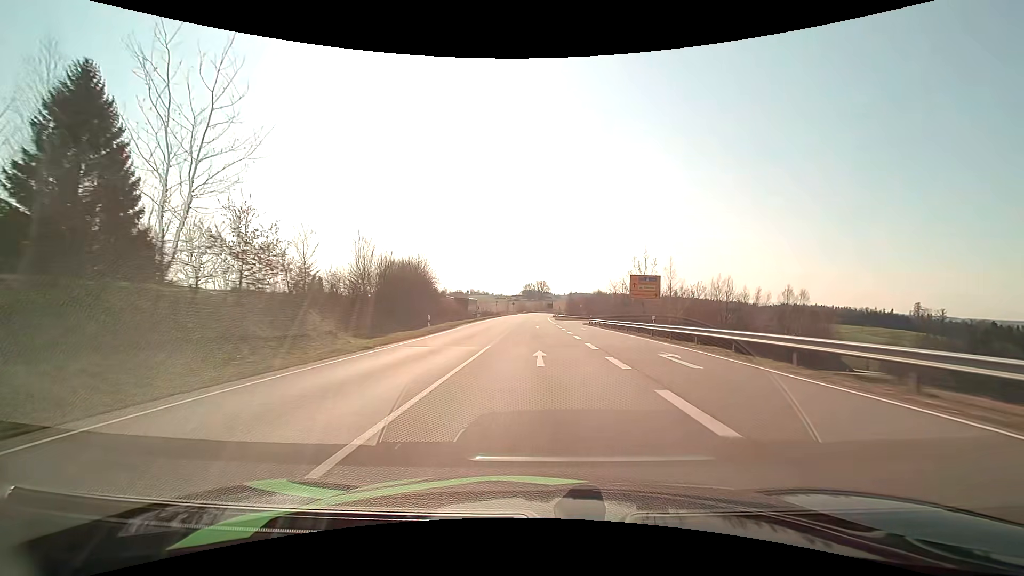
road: primary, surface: asphalt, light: Day
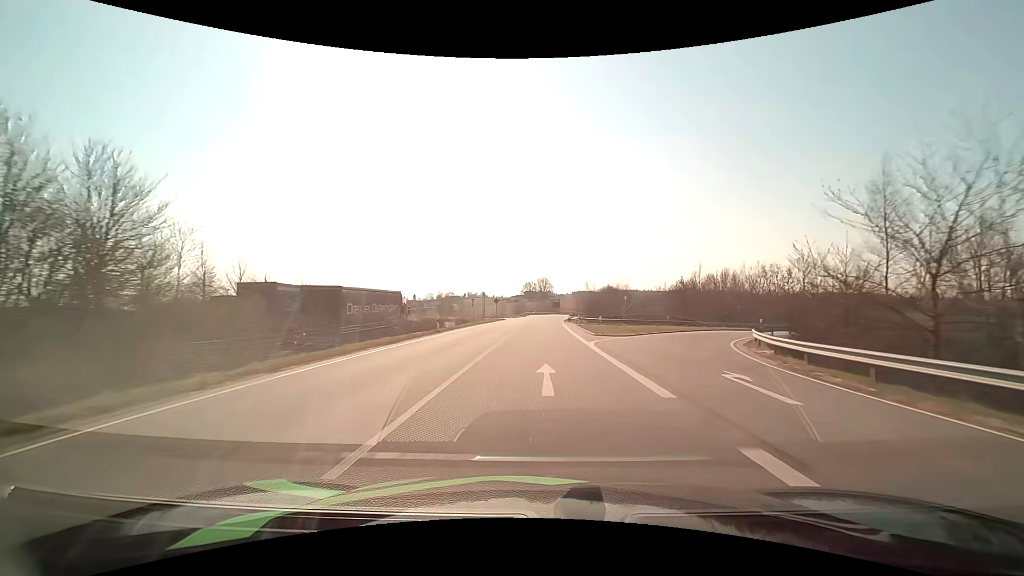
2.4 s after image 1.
(-0.2, +57.7) m; 0°
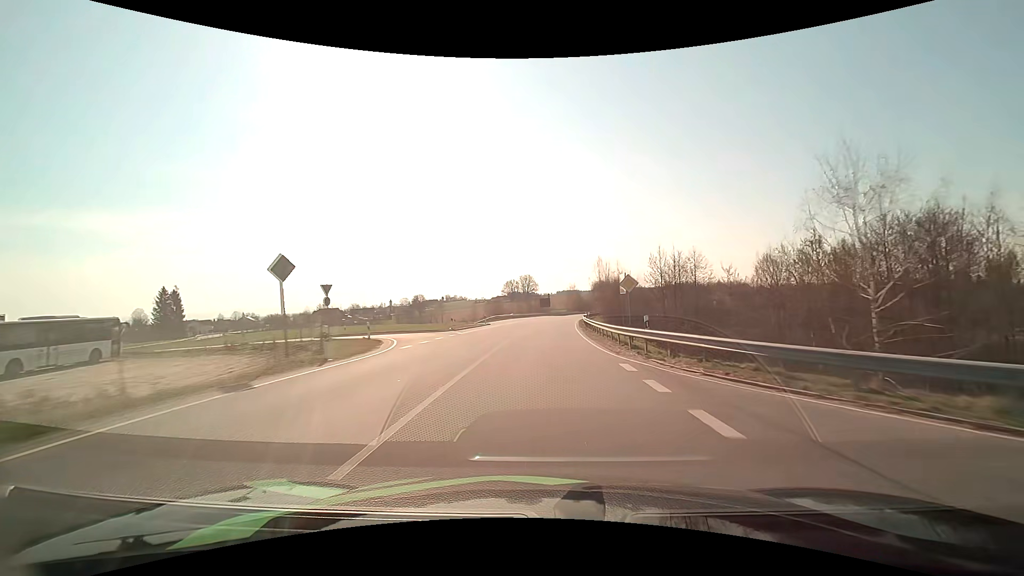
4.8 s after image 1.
(+0.5, +57.4) m; +2°
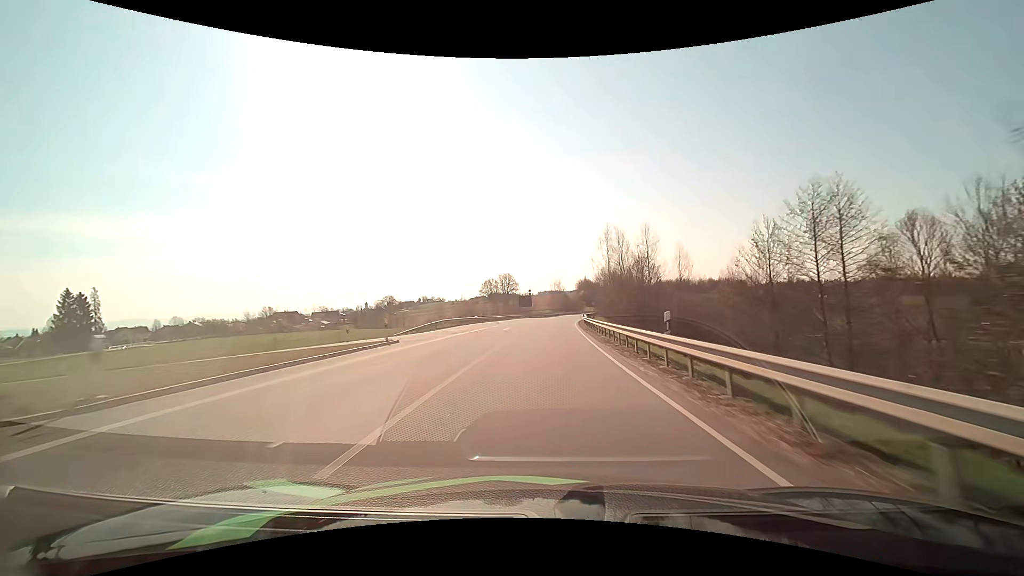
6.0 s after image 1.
(+0.5, +29.0) m; +2°
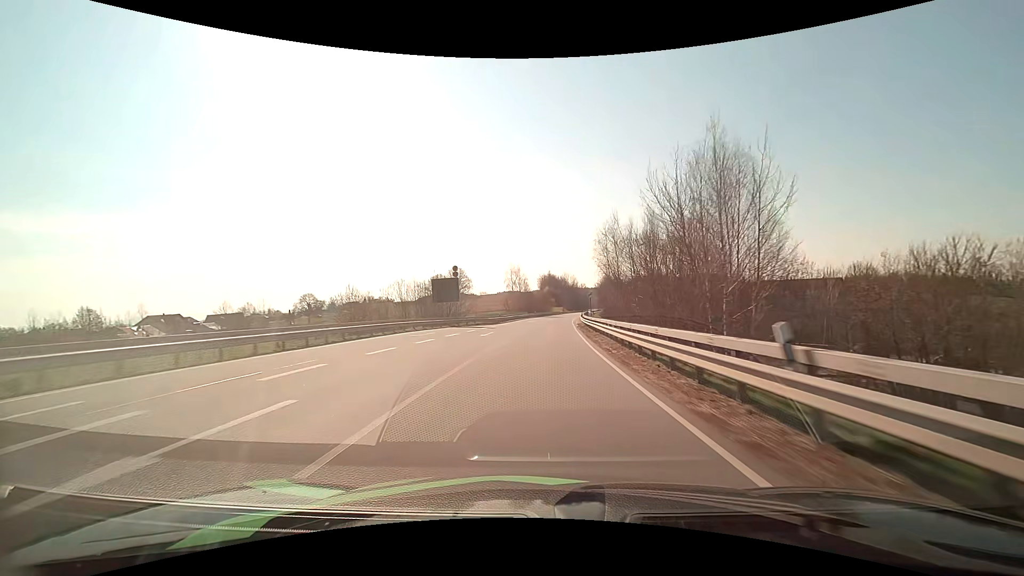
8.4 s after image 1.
(+2.3, +58.8) m; +5°
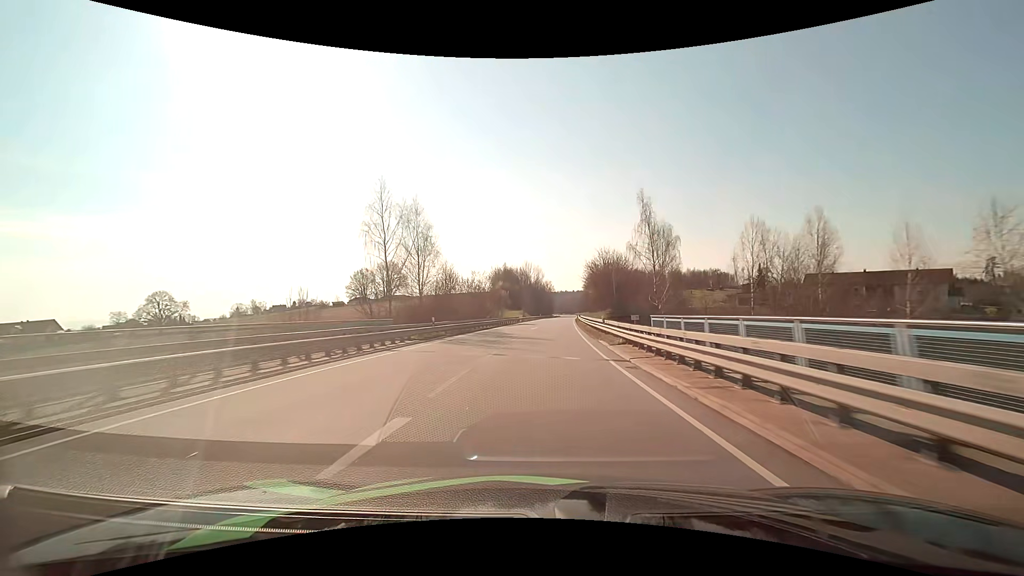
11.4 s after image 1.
(+2.8, +73.6) m; +5°
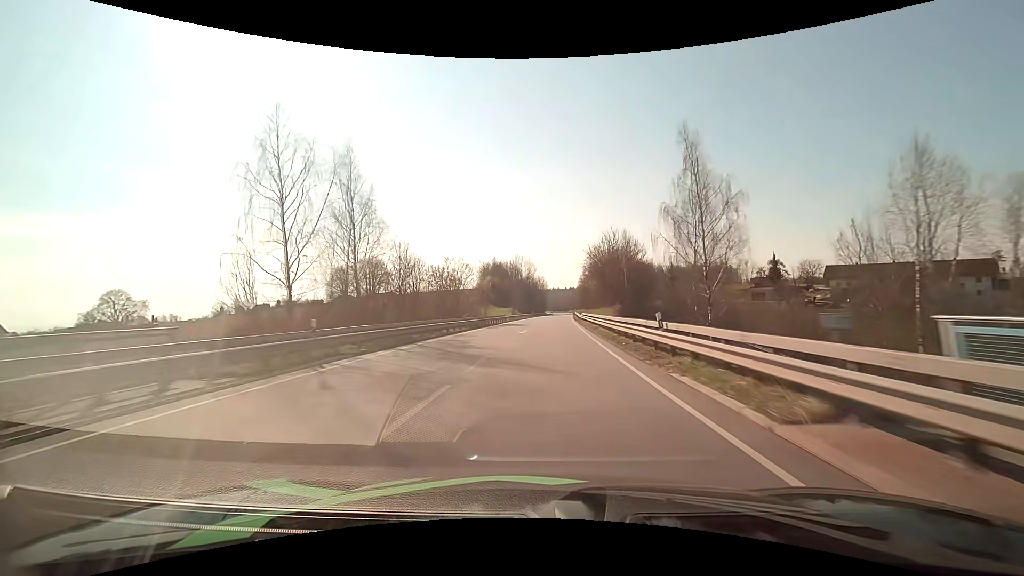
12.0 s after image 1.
(+0.1, +15.0) m; +1°
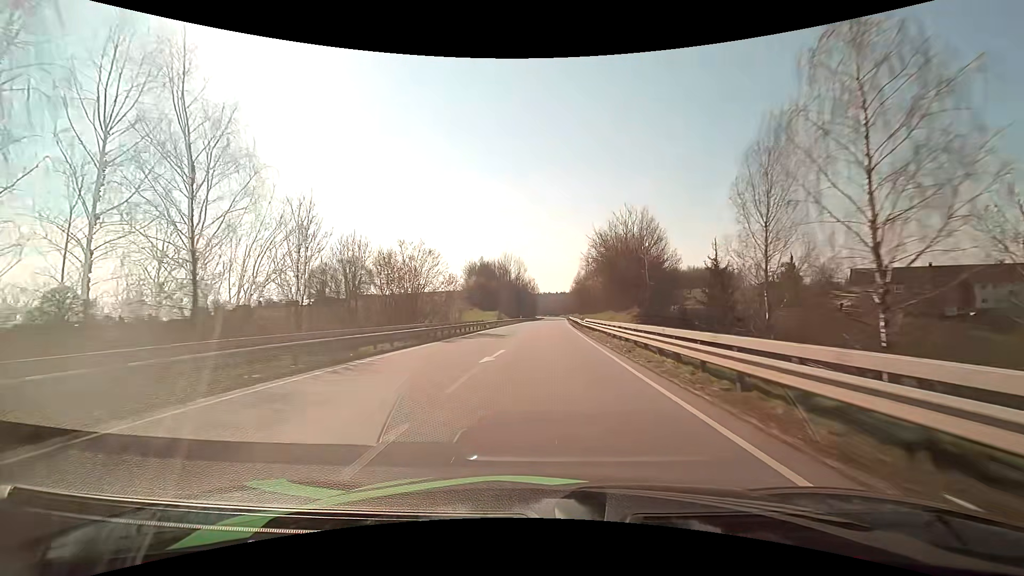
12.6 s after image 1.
(+0.1, +15.1) m; +1°
(0, +10) (0, +20) (+1, +30) (+1, +40) (+1, +50) (+2, +60) (+2, +70) (+3, +80) (+3, +90) (+4, +100) m
